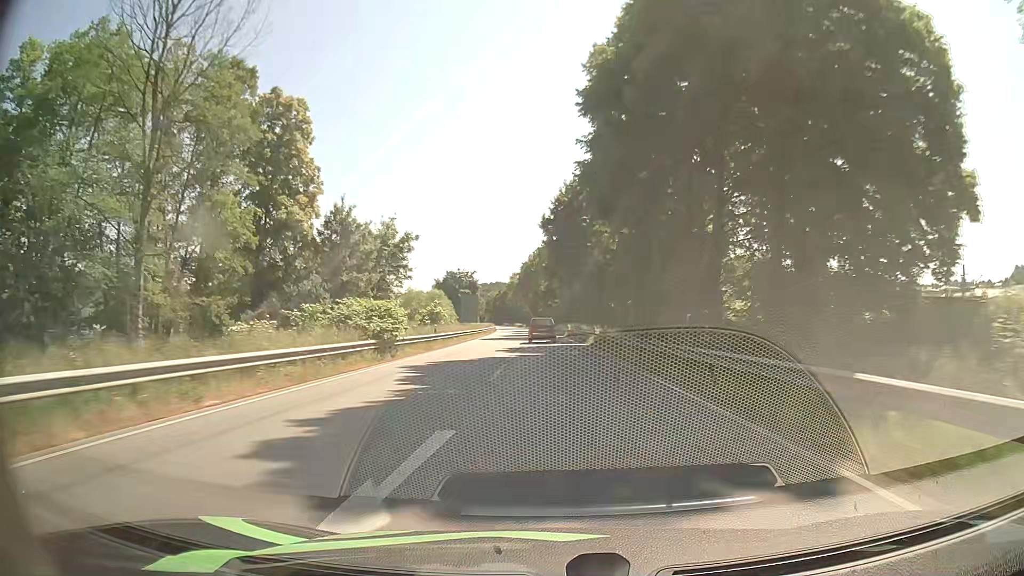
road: primary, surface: asphalt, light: Day
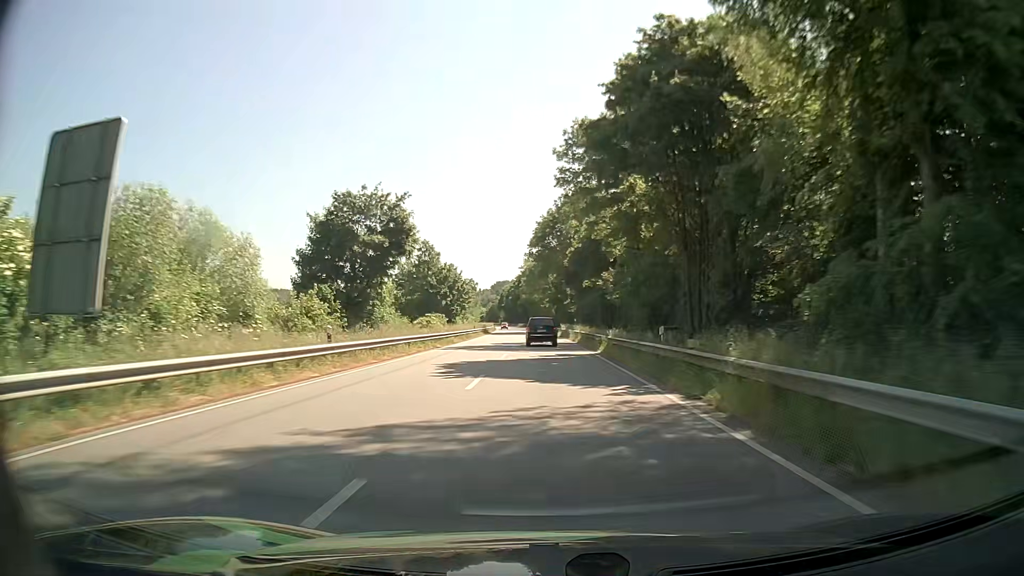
(-1.6, +71.7) m; -2°
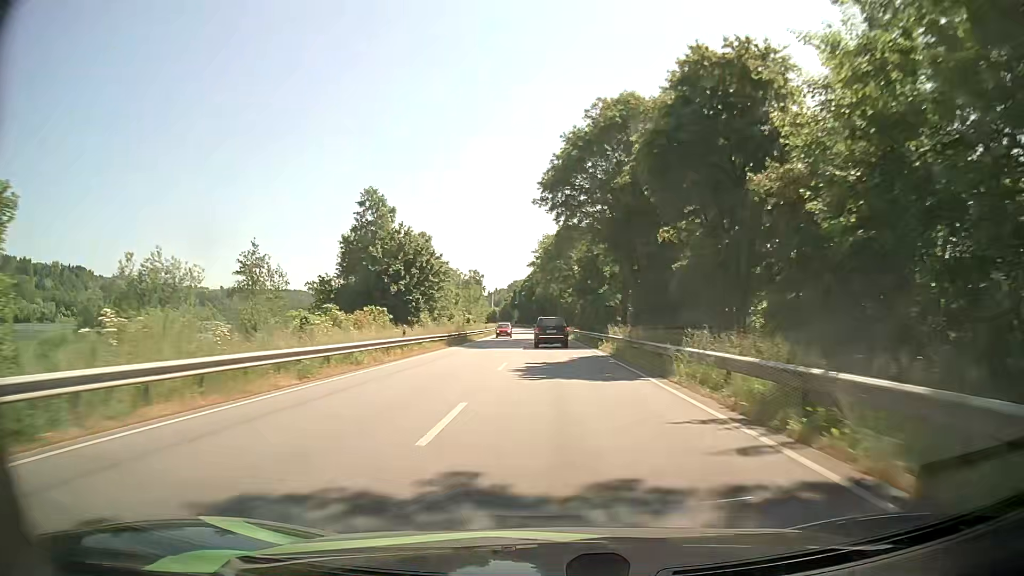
(-0.6, +42.5) m; -2°
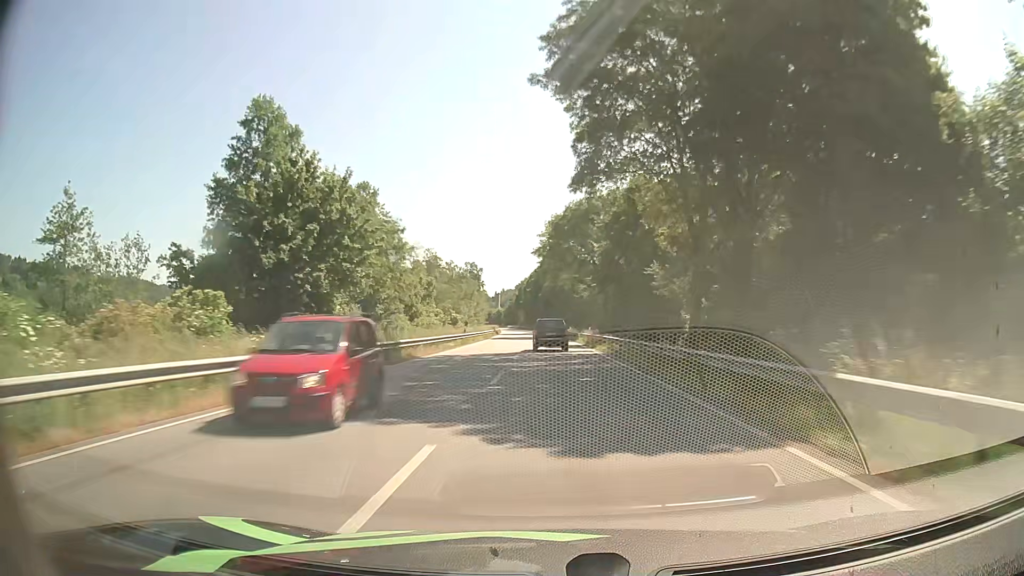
(+0.1, +28.1) m; 0°
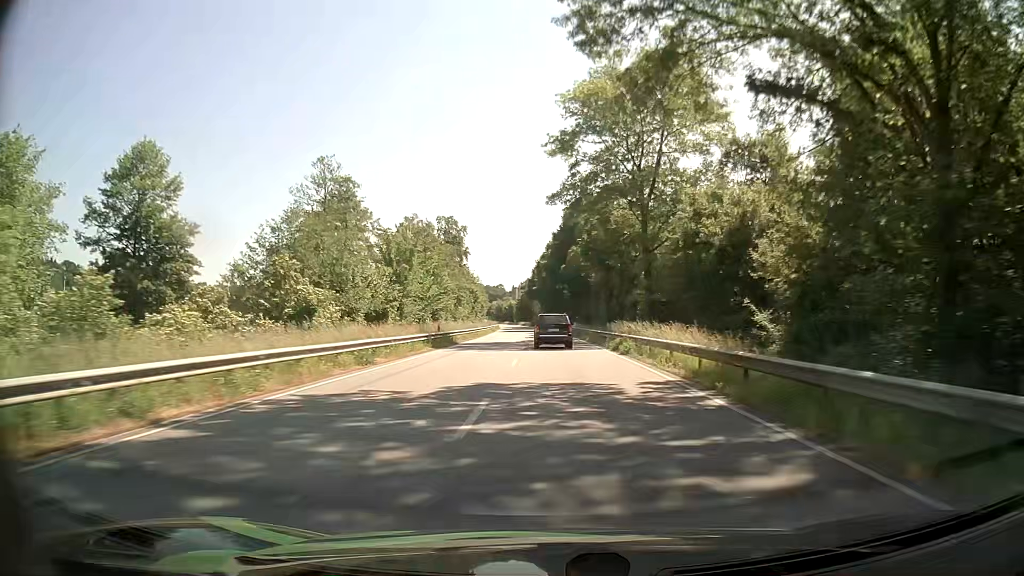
(-1.1, +67.8) m; -2°
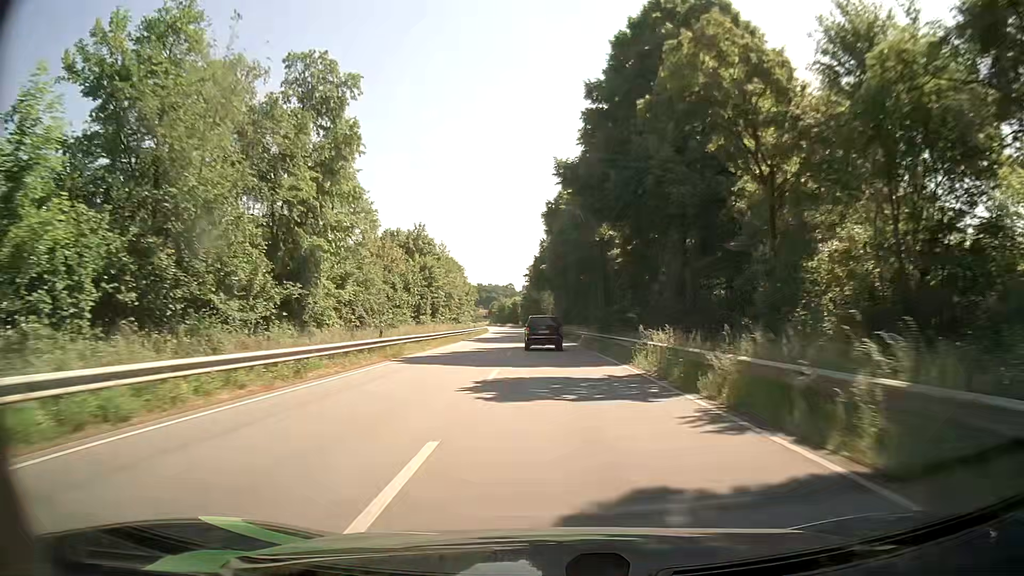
(-0.8, +64.3) m; -1°
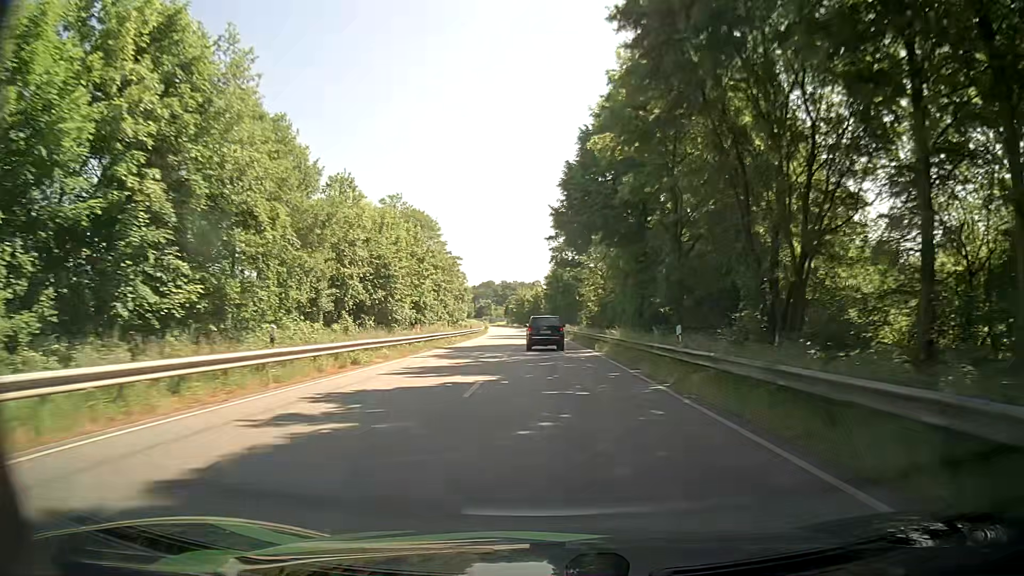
(-1.6, +63.7) m; -3°
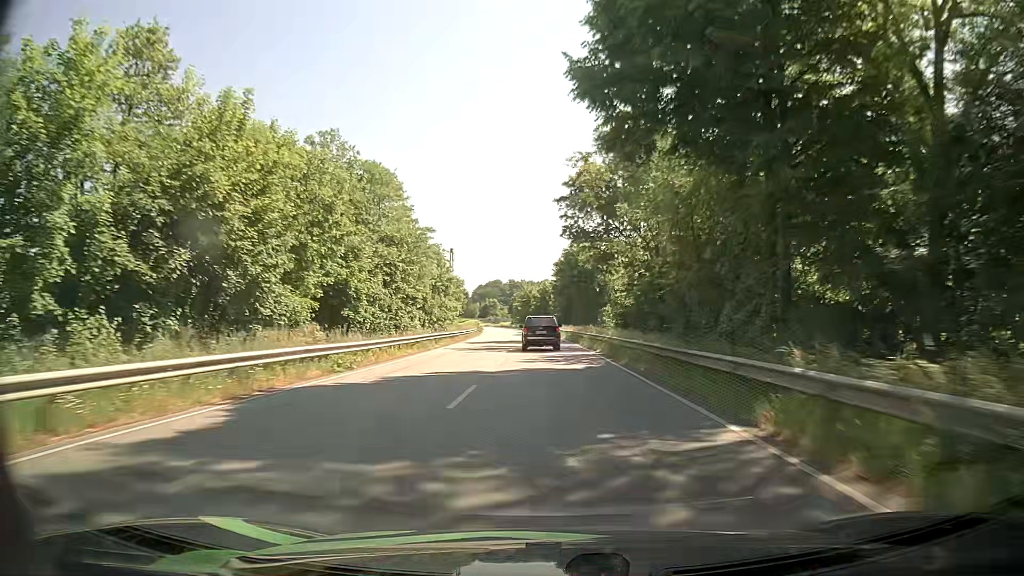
(-0.1, +25.7) m; -1°
(0, +10) (0, +20) (0, +30) (-1, +40) (-1, +50) (-1, +60) (-2, +70) (-2, +80) (-3, +90) (-4, +100) m
